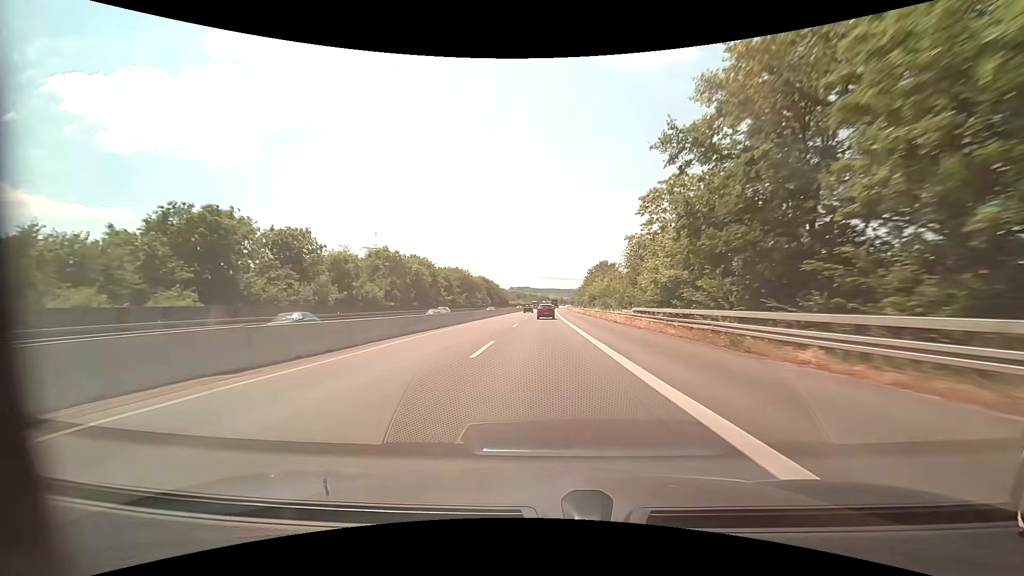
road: motorway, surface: asphalt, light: Day
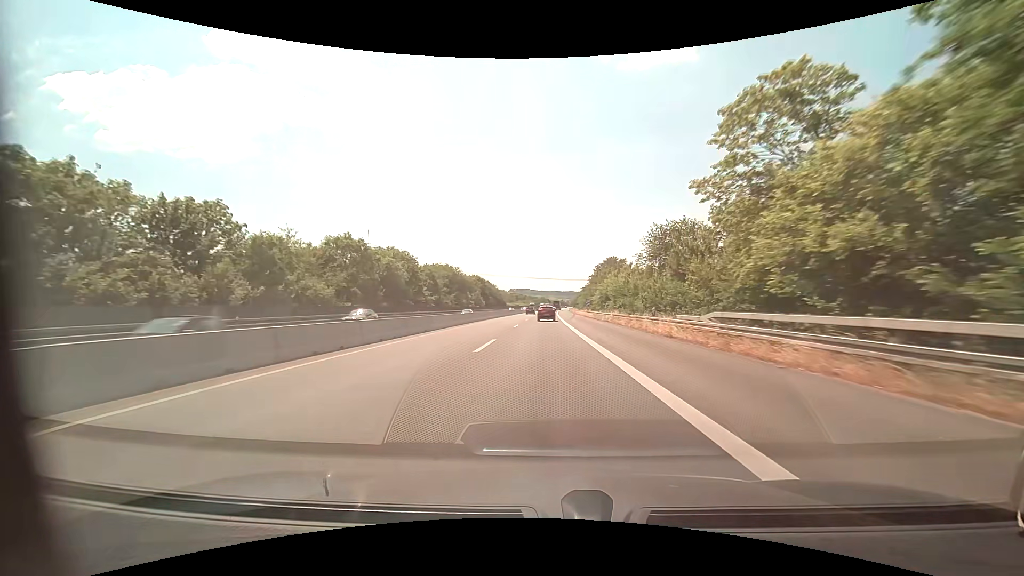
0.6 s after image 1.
(0.0, +17.2) m; 0°
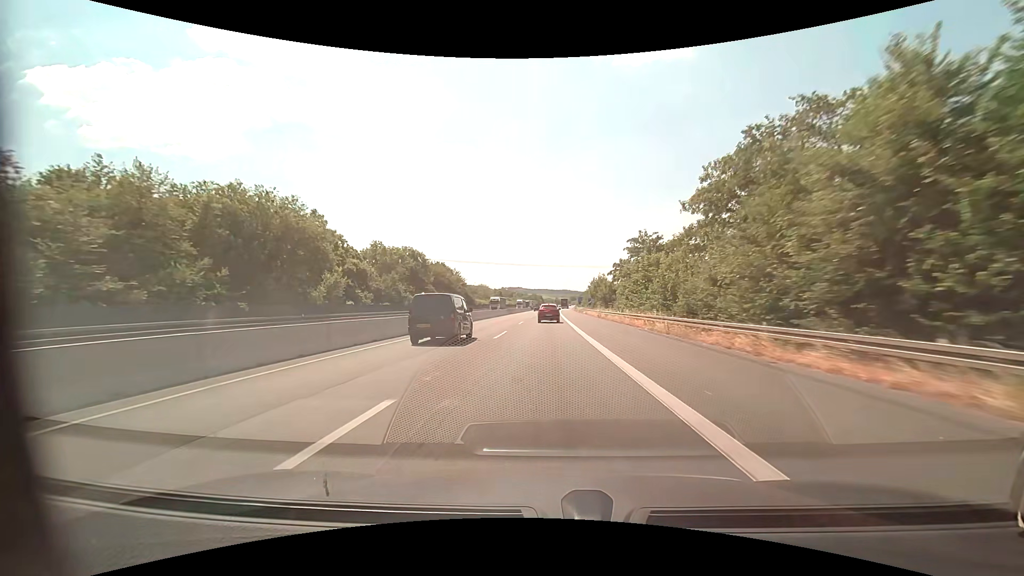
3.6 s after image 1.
(+0.4, +87.3) m; +1°
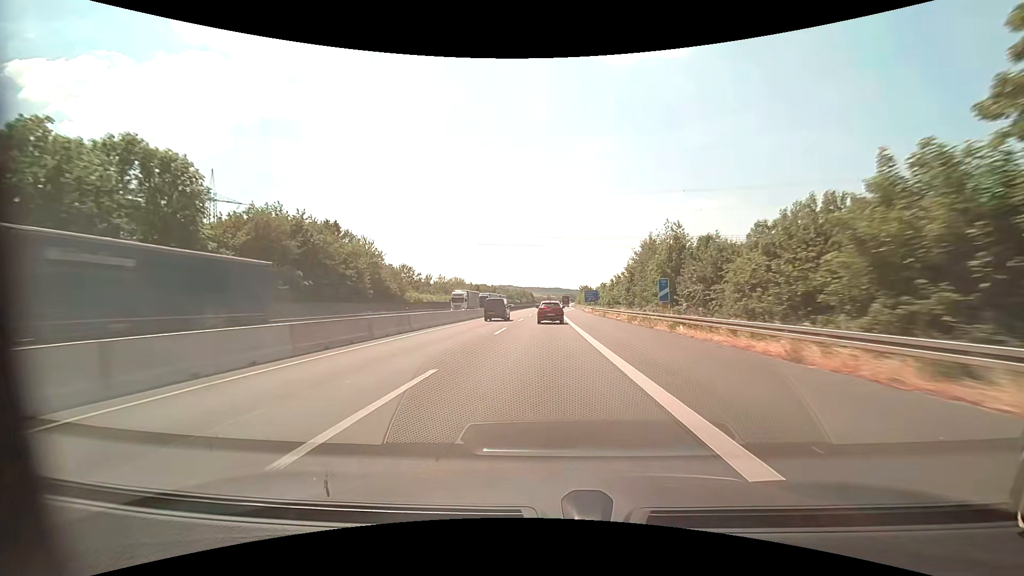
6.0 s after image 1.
(+0.6, +68.2) m; +1°
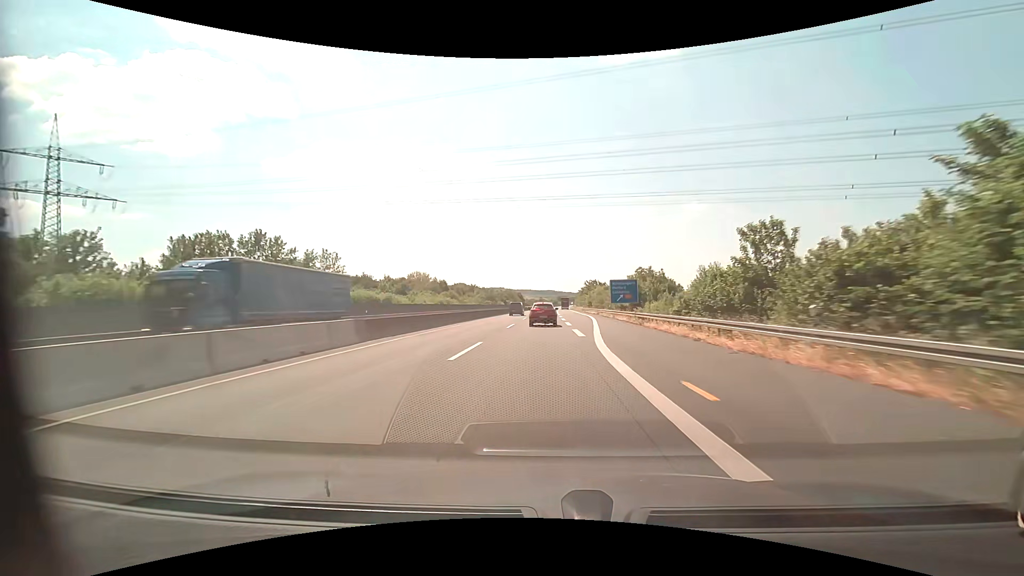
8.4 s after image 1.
(+0.4, +63.3) m; +1°
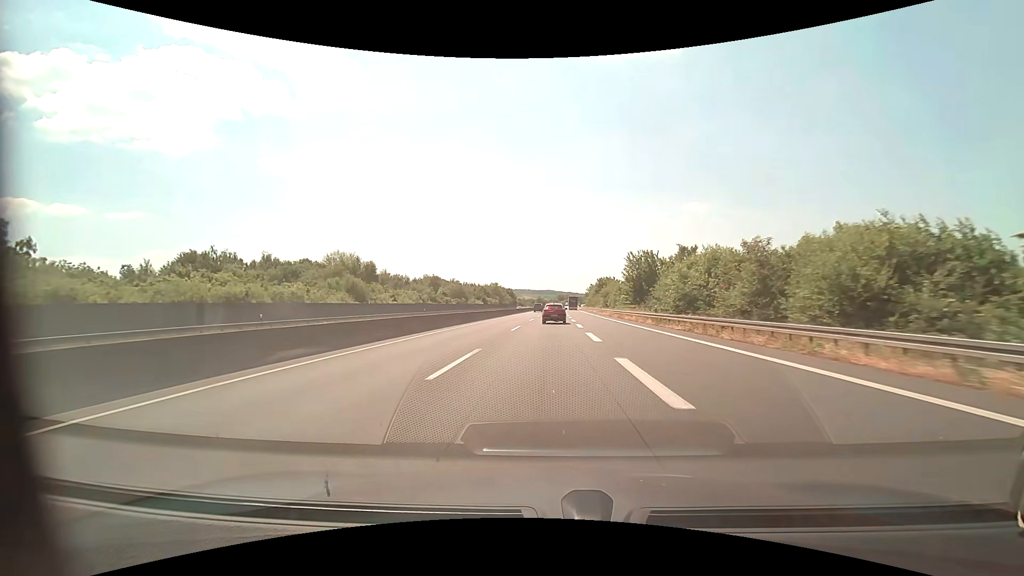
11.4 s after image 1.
(+0.3, +74.6) m; 0°
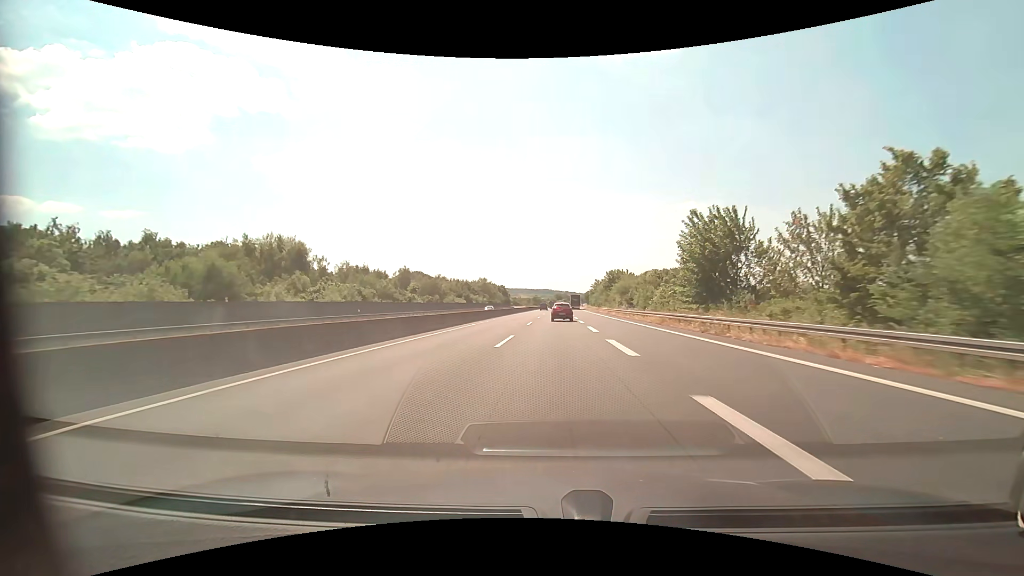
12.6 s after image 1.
(0.0, +29.2) m; 0°
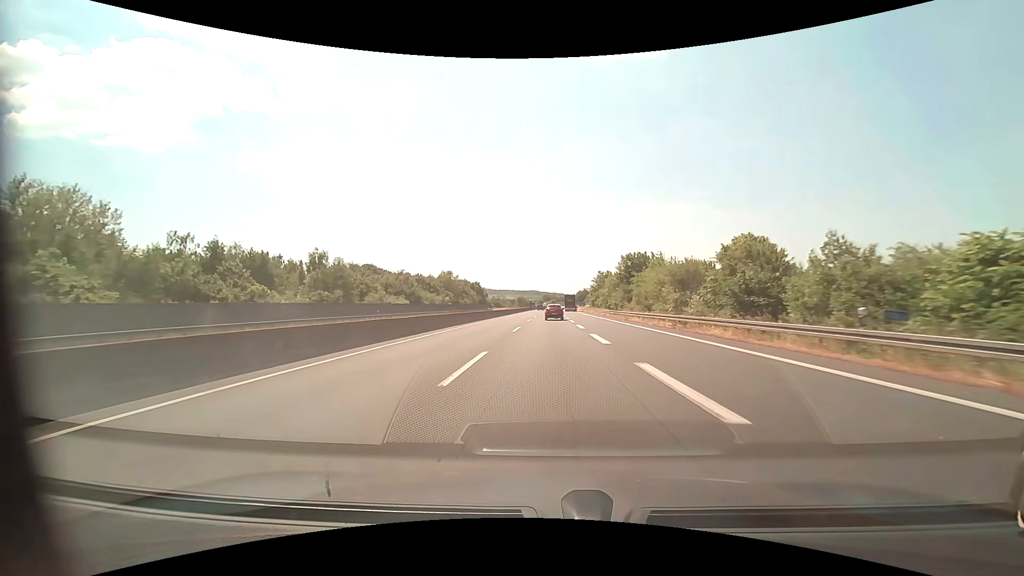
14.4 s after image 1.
(+0.7, +43.4) m; +1°
(0, +10) (0, +20) (0, +30) (0, +40) (0, +50) (0, +60) (0, +70) (0, +80) (0, +90) (-1, +100) m
